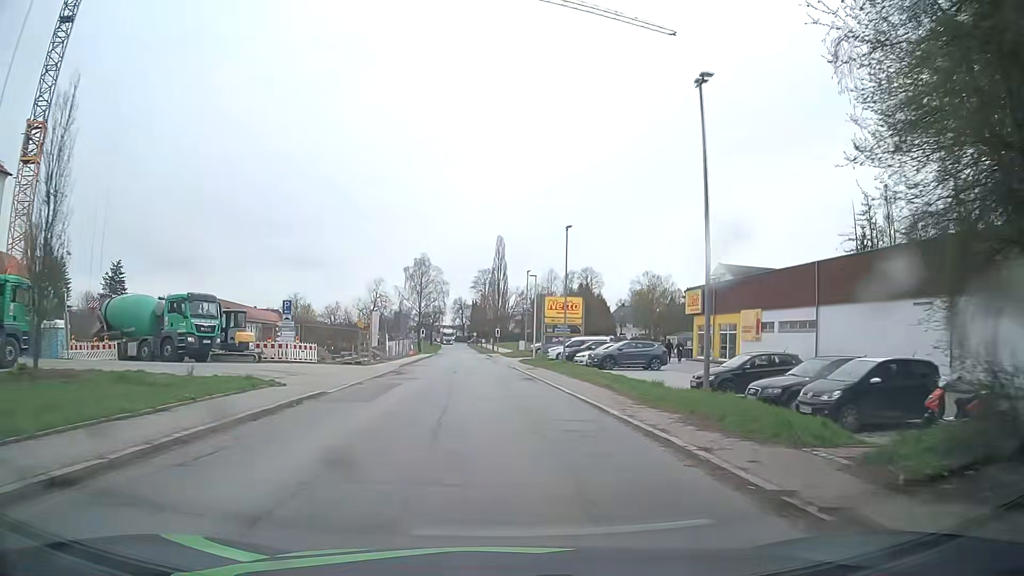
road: secondary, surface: asphalt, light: Day
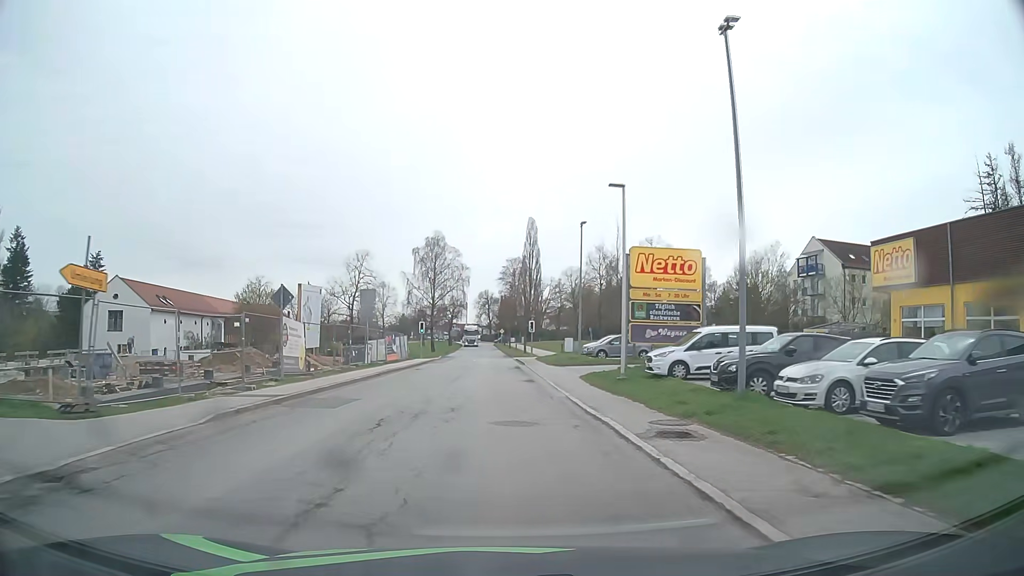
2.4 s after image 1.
(-0.4, +27.8) m; -2°
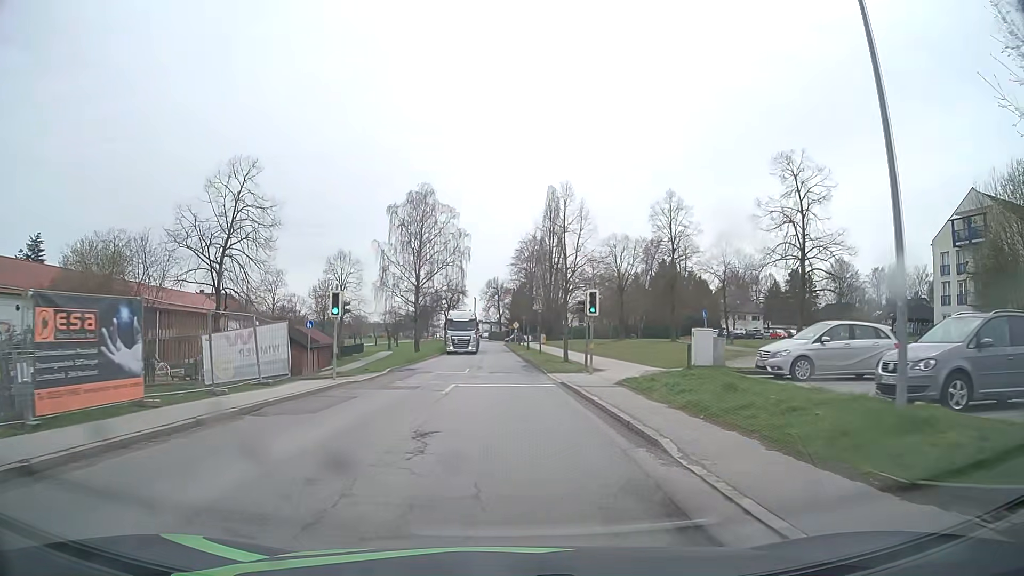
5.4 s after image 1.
(-0.6, +33.9) m; -1°
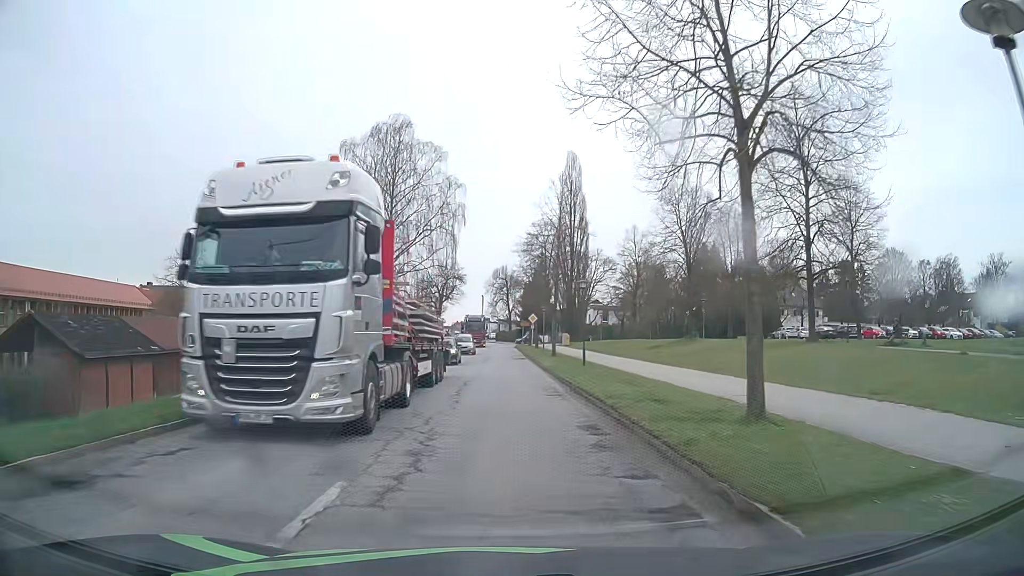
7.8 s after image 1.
(-0.2, +26.0) m; 0°
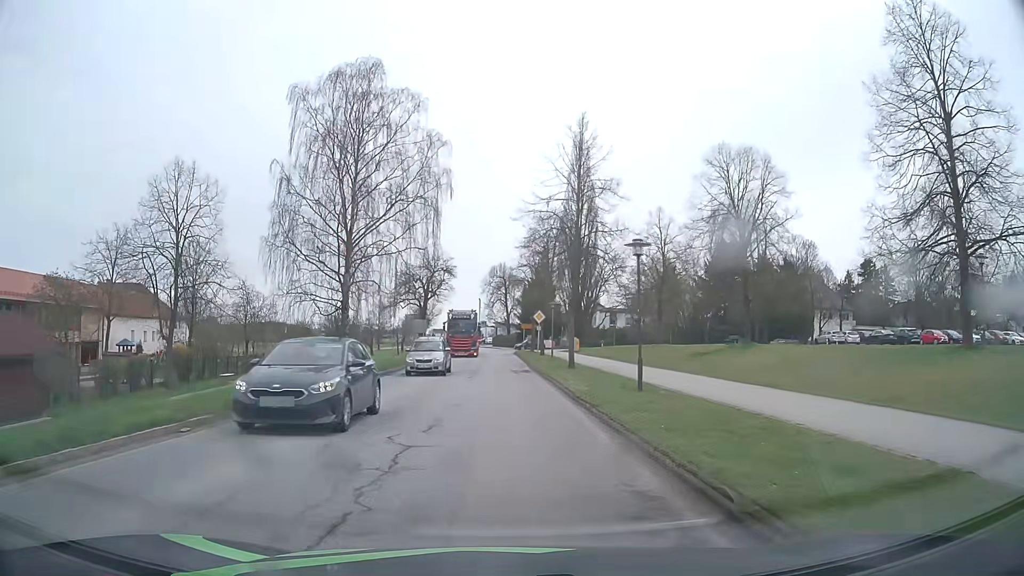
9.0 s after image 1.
(-0.2, +12.9) m; -1°
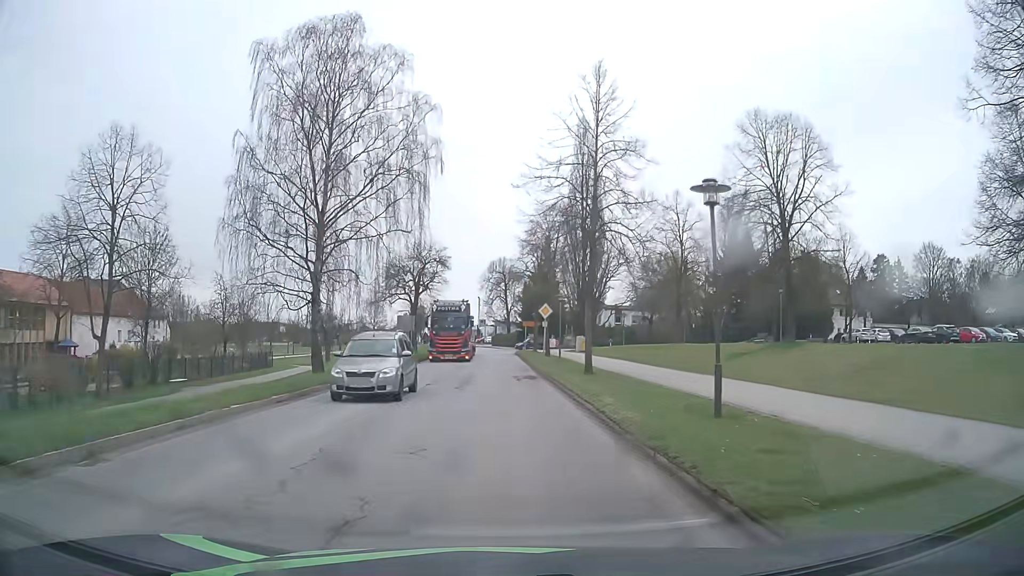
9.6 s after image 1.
(0.0, +6.4) m; 0°
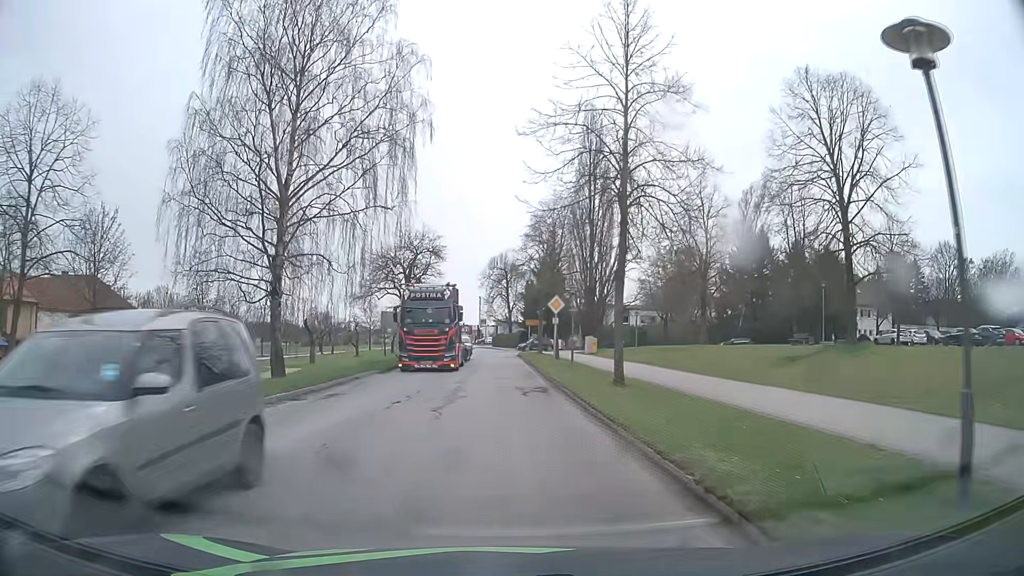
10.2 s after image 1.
(0.0, +6.4) m; 0°
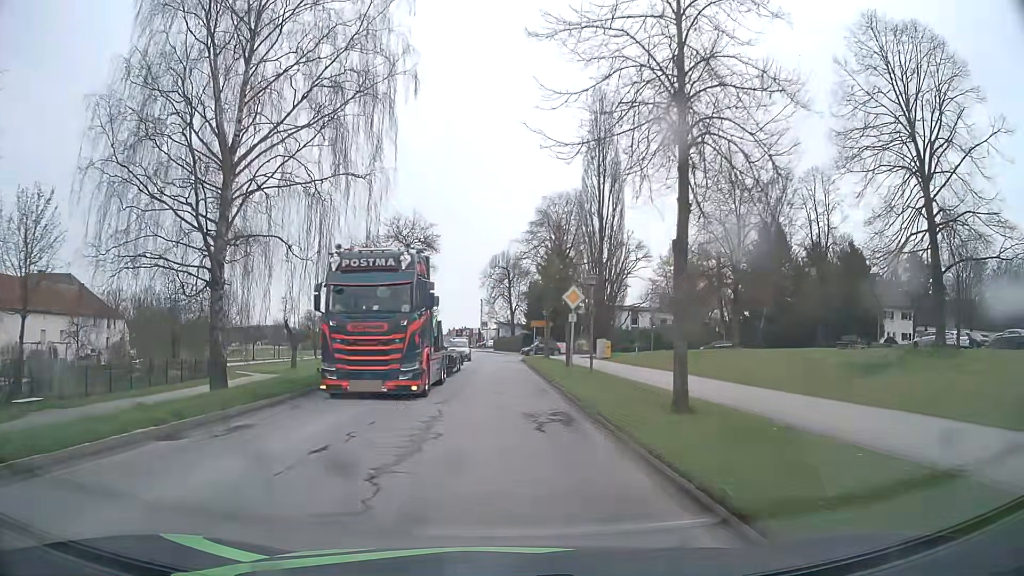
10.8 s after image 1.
(0.0, +6.4) m; 0°
(0, +10) (0, +20) (0, +30) (0, +40) (-1, +50) (-1, +60) (-2, +70) (-2, +80) (-4, +90) (-5, +100) m
